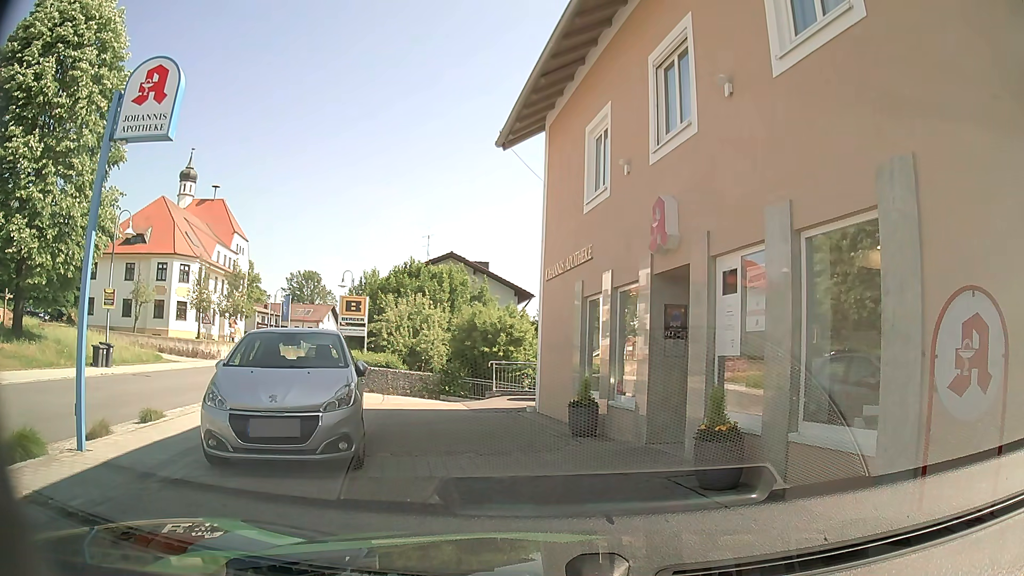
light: Day
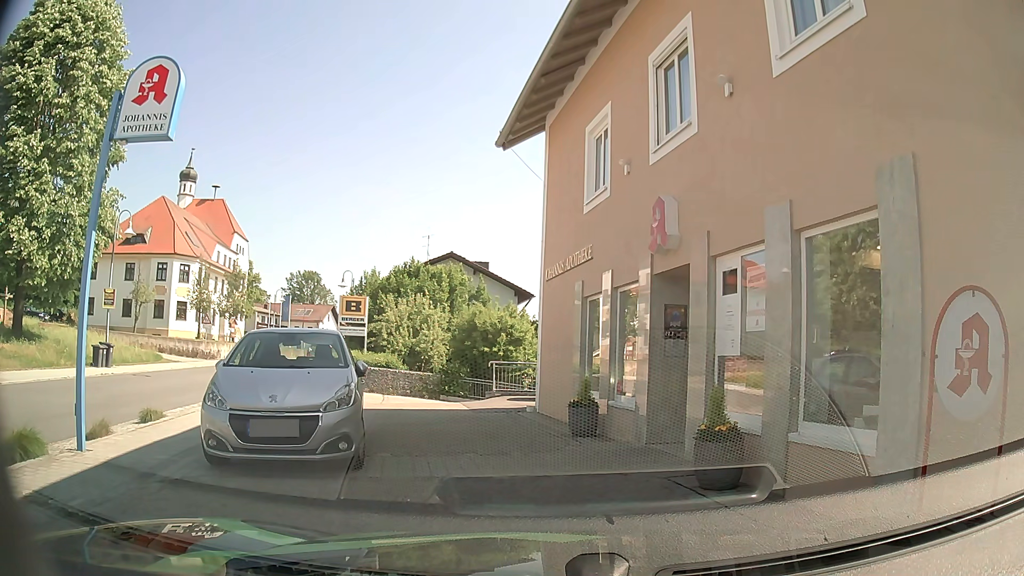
(0.0, 0.0) m; 0°
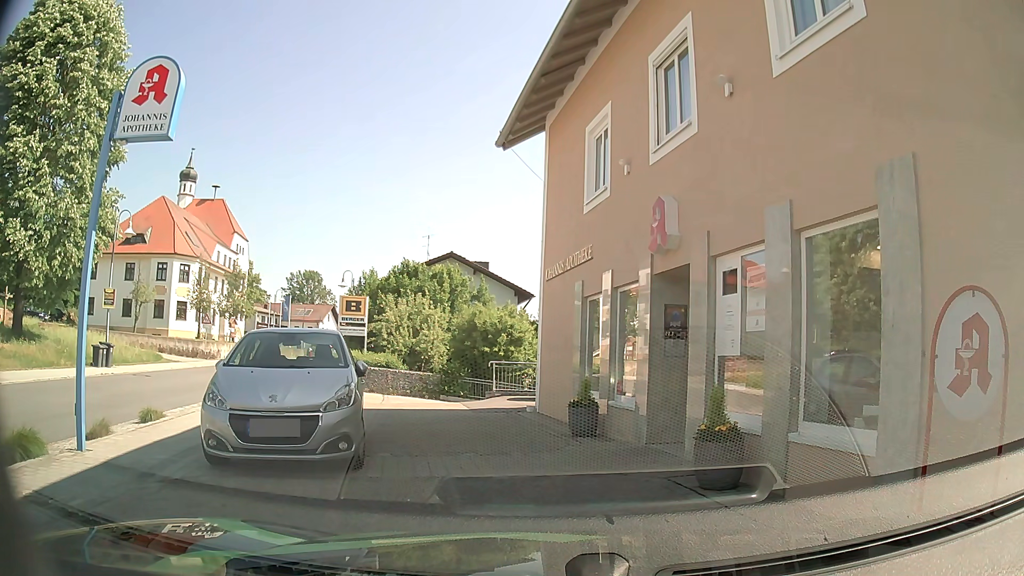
(0.0, 0.0) m; 0°
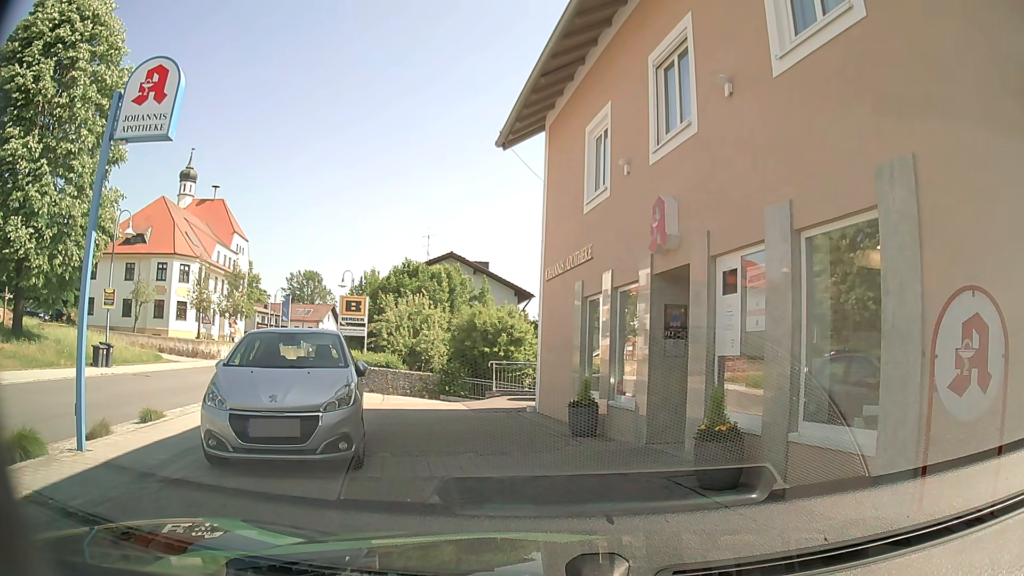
(0.0, 0.0) m; 0°
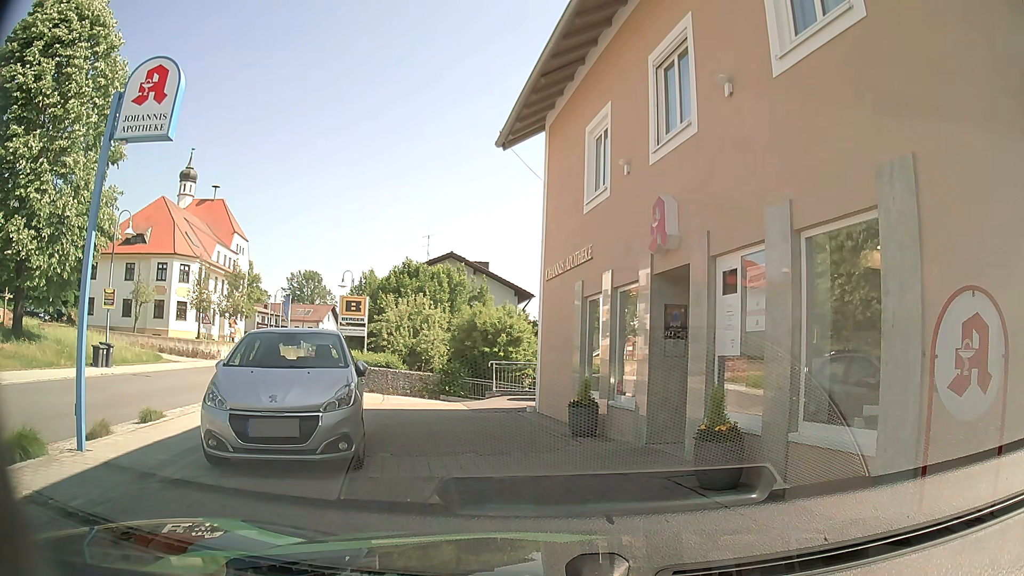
(0.0, 0.0) m; 0°
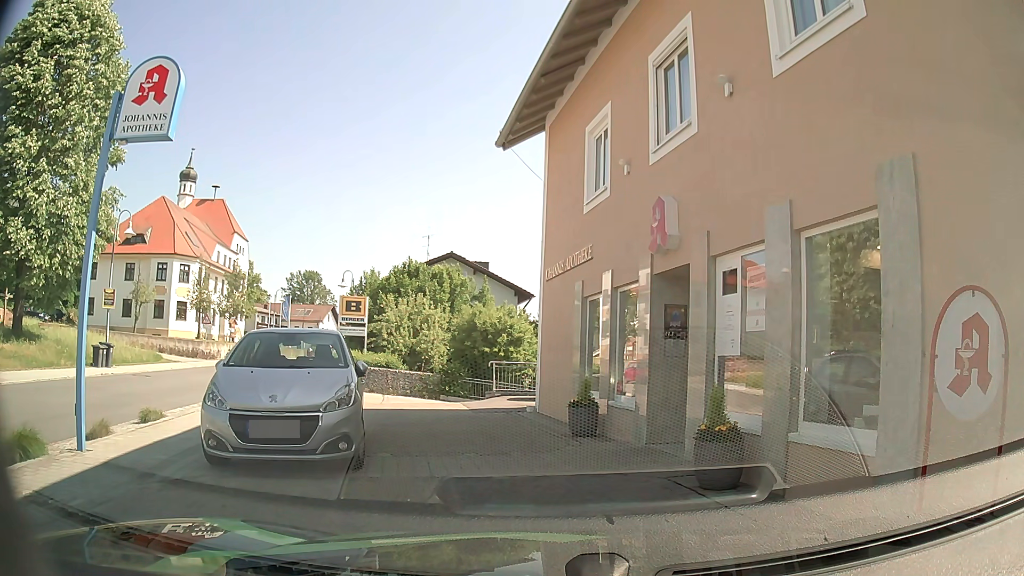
(0.0, 0.0) m; 0°
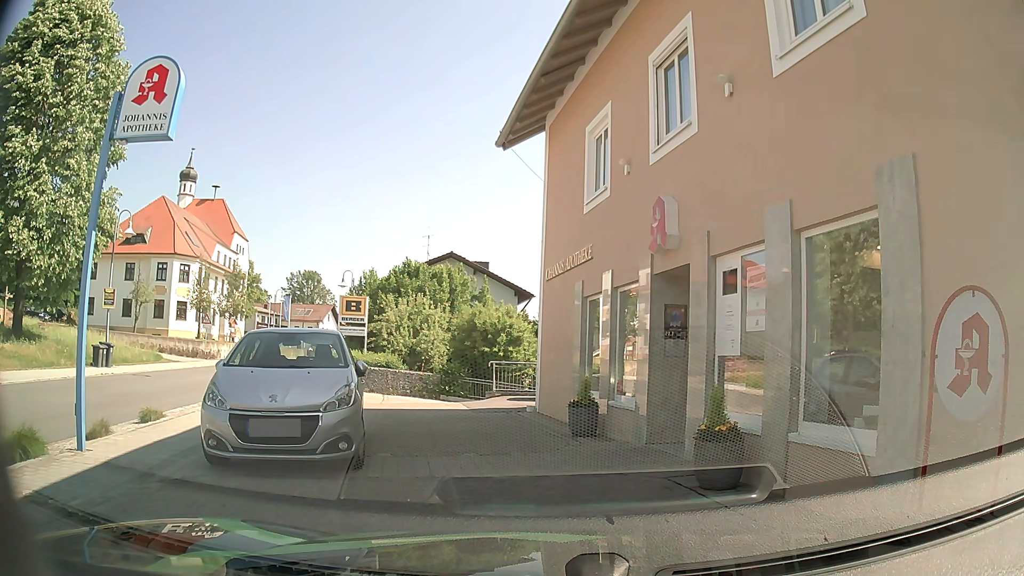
(0.0, 0.0) m; 0°
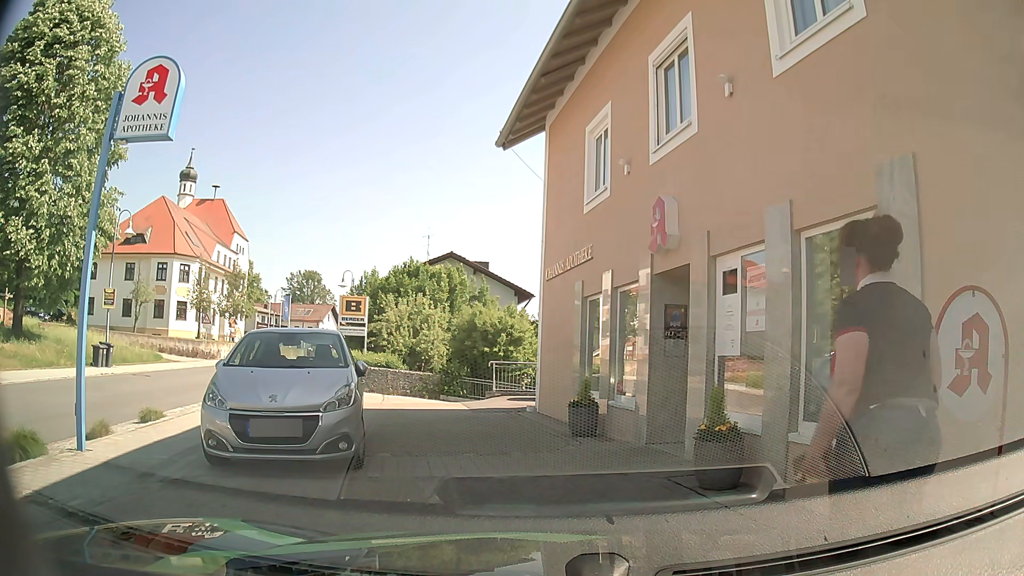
(0.0, 0.0) m; 0°
